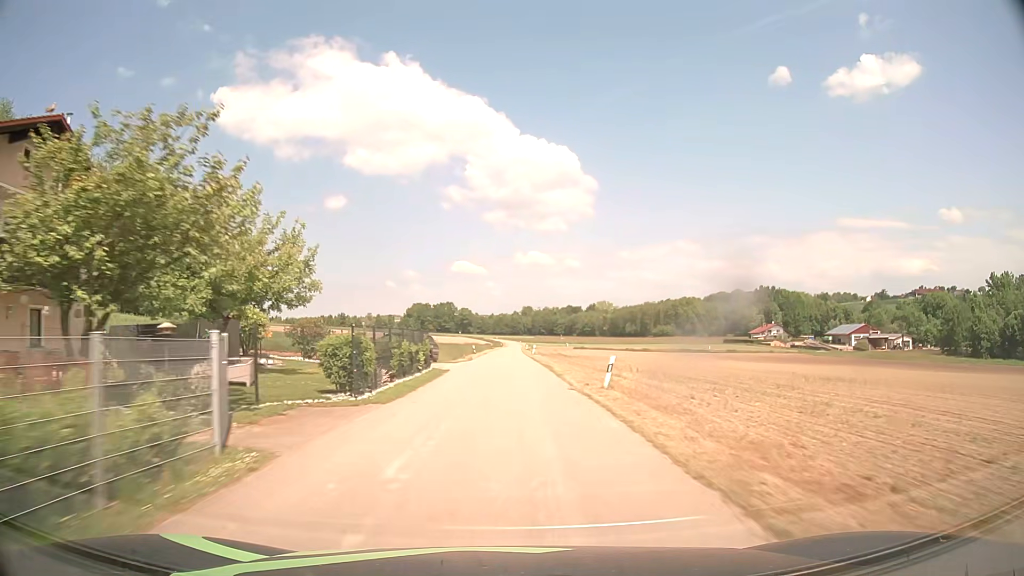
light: Day
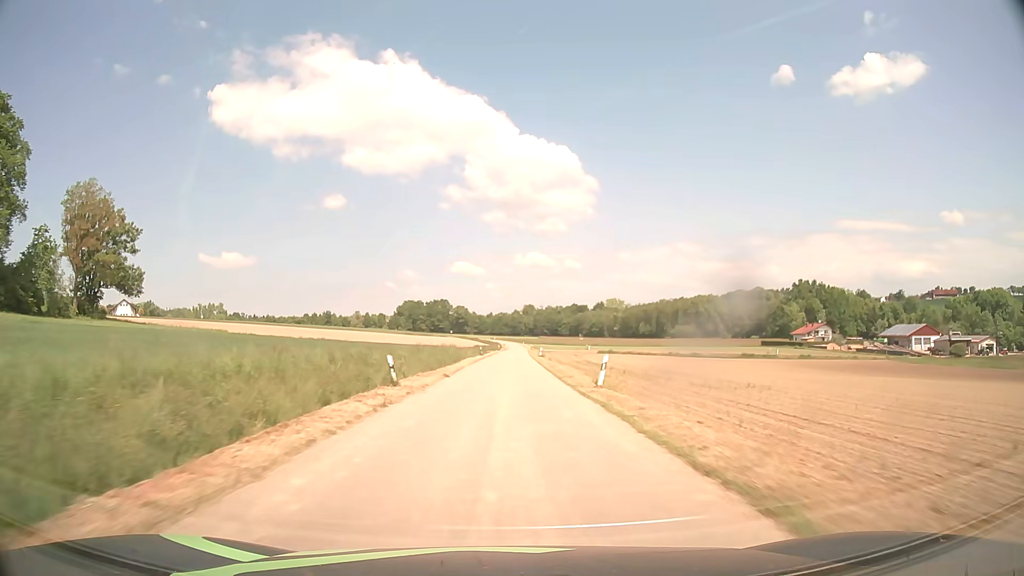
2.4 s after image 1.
(+0.1, +49.3) m; 0°
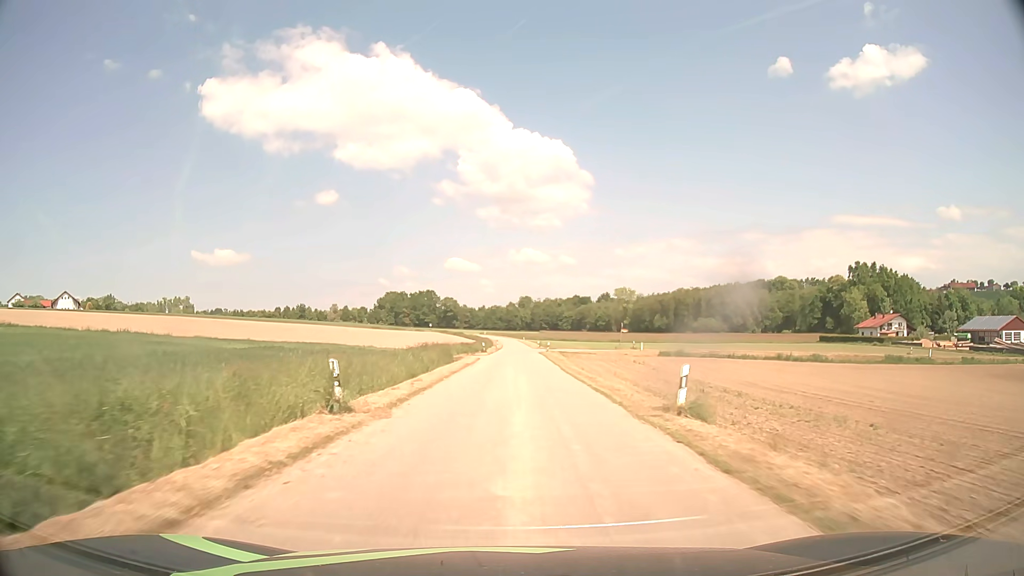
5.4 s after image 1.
(+0.3, +57.4) m; 0°
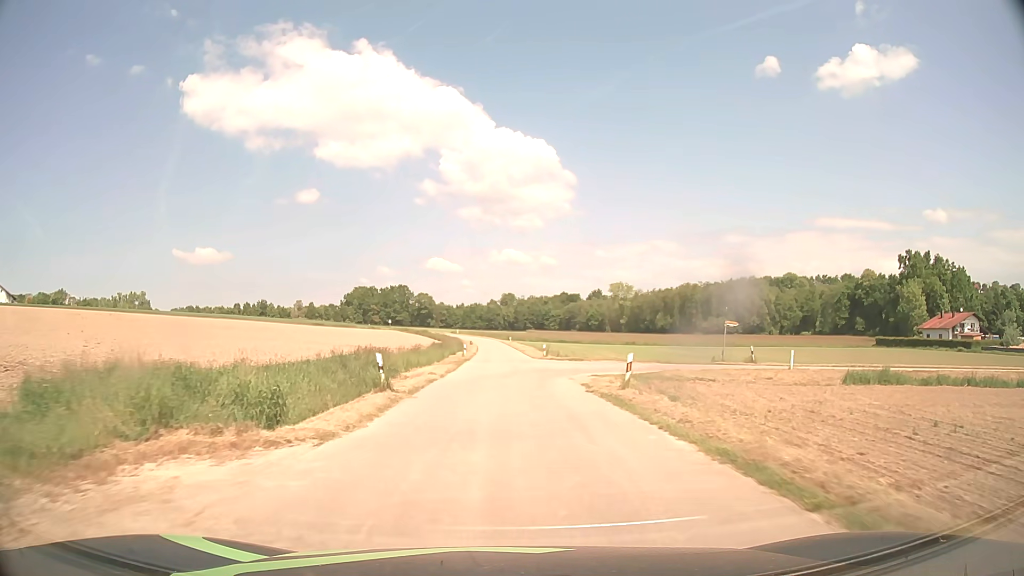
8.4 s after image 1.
(+0.4, +45.8) m; +2°
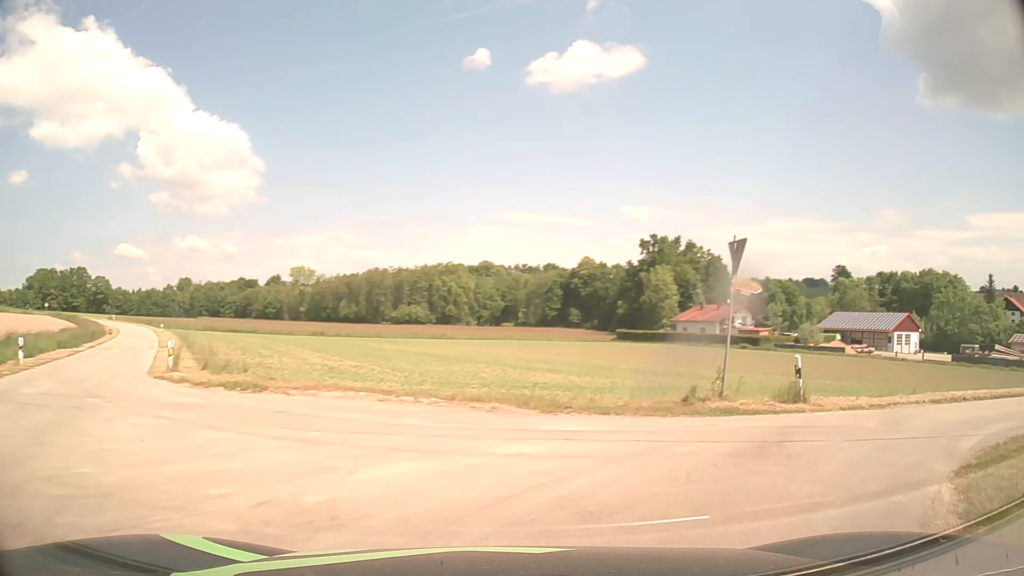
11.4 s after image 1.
(+2.1, +28.5) m; +27°
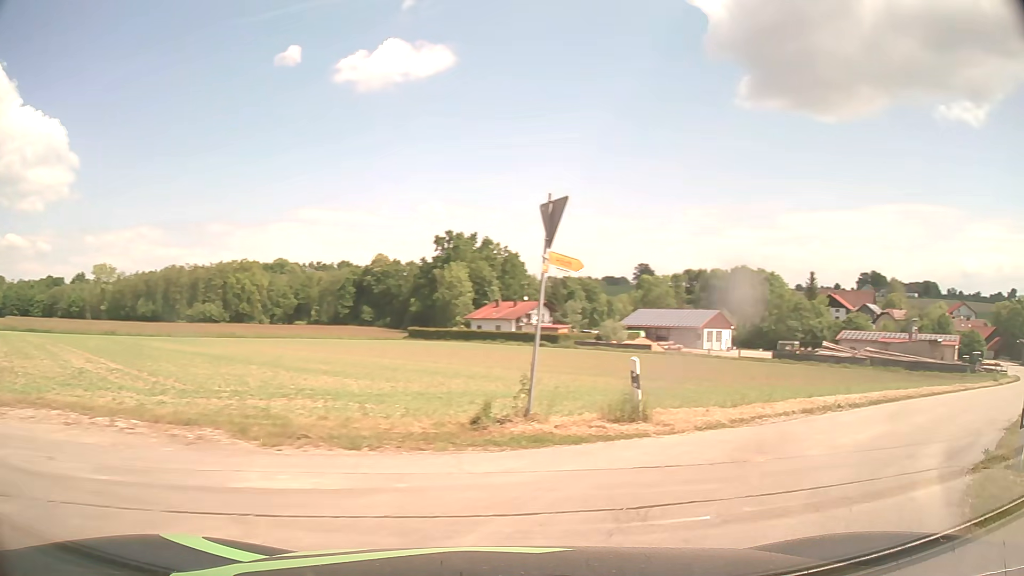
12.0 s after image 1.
(+0.5, +3.9) m; +15°
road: unclassified
